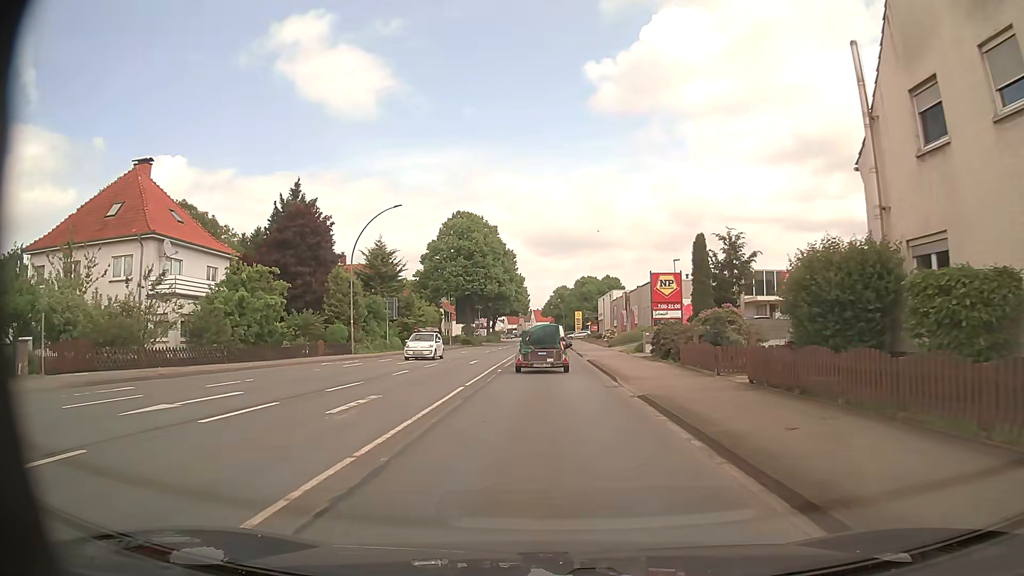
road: primary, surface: asphalt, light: Day
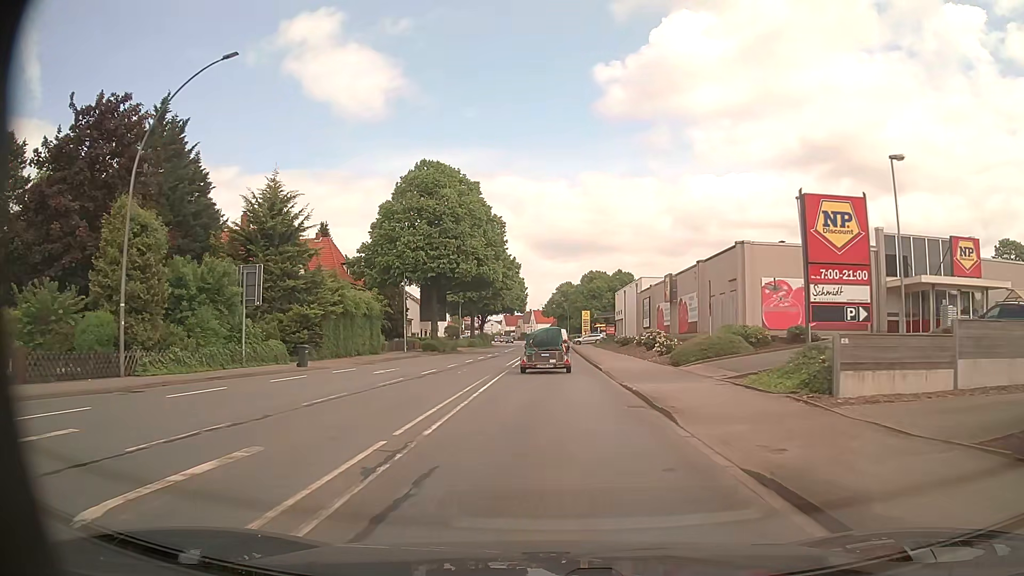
(0.0, +26.8) m; 0°
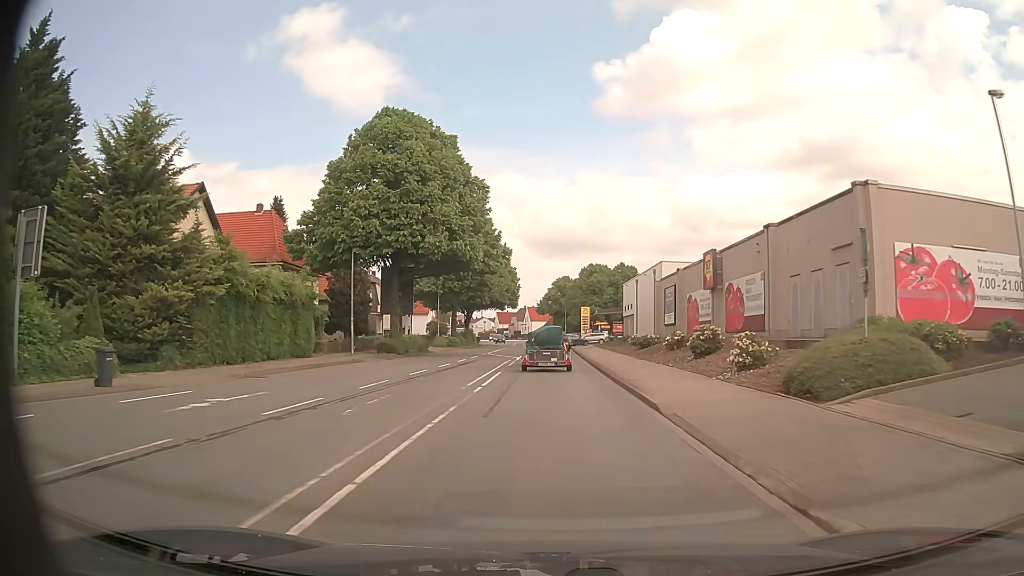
(+0.1, +14.1) m; 0°
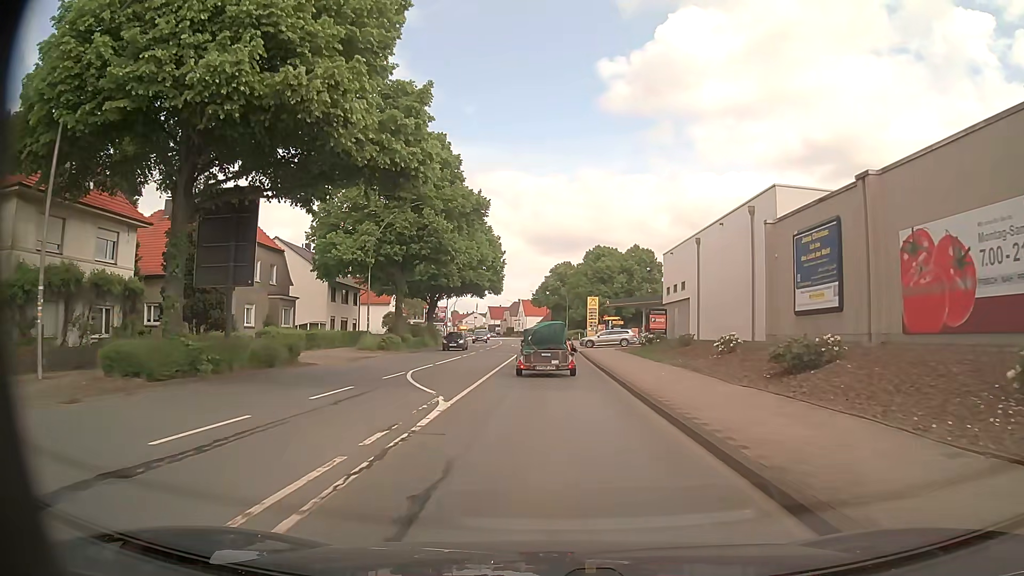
(+0.2, +27.5) m; 0°
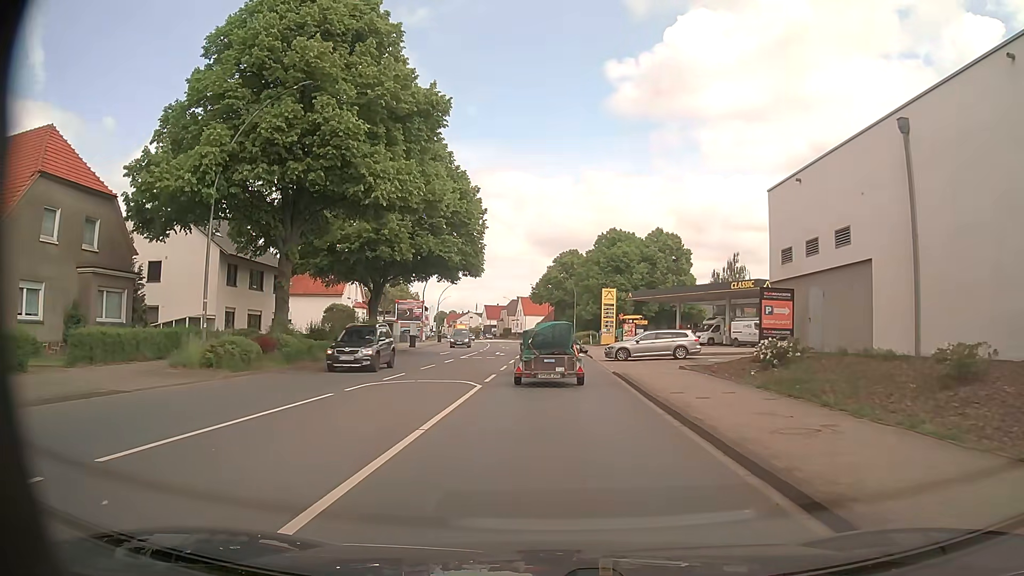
(0.0, +22.7) m; 0°
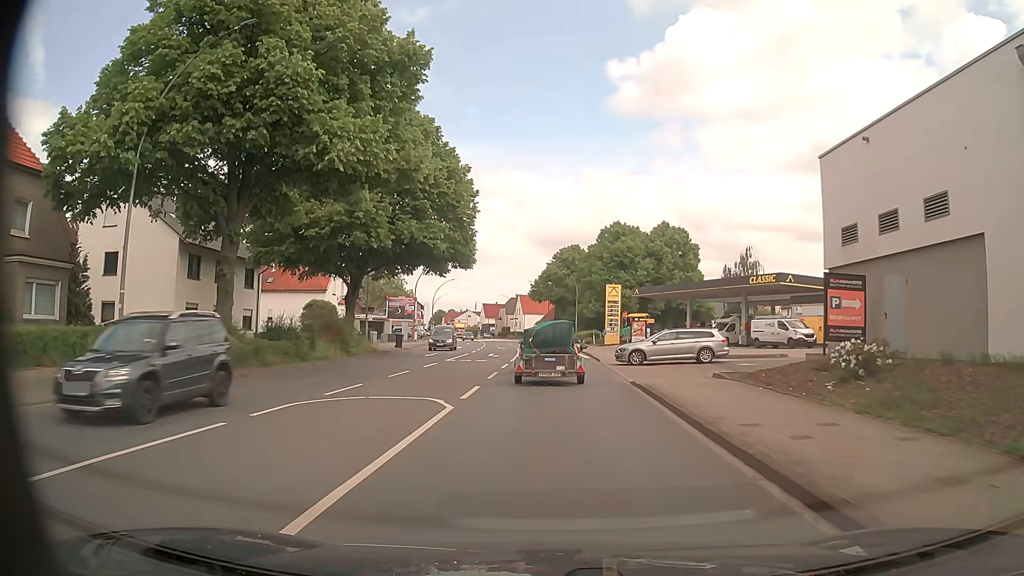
(0.0, +5.3) m; 0°
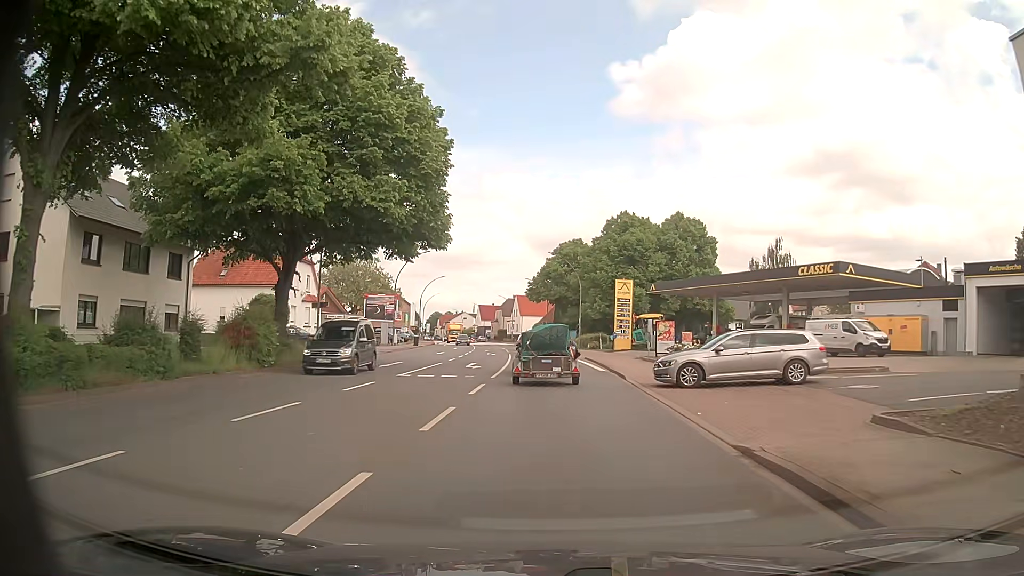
(0.0, +10.5) m; 0°
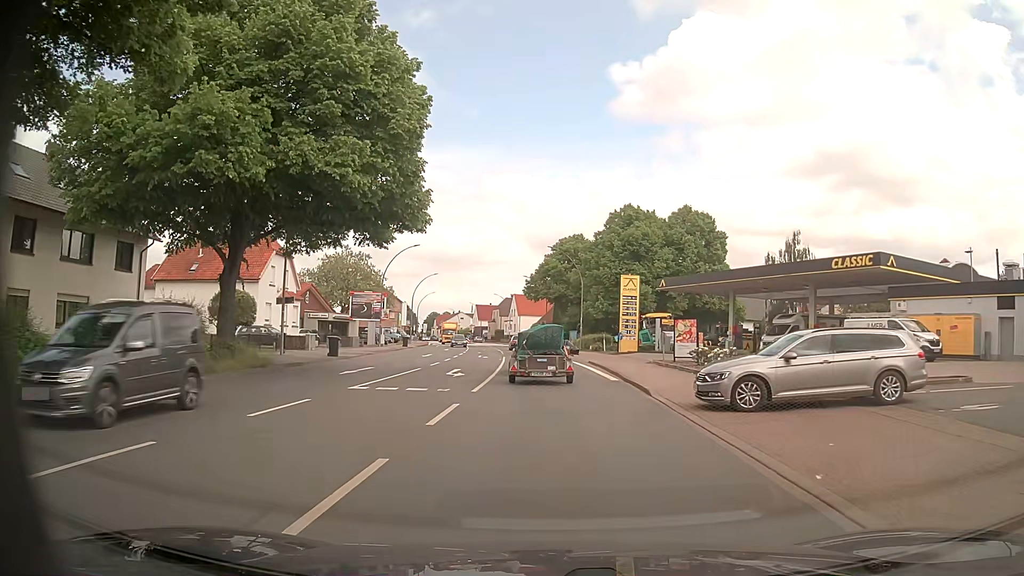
(0.0, +5.3) m; 0°
(0, +10) (0, +20) (0, +30) (0, +40) (-1, +50) (-2, +60) (-2, +70) (-3, +80) (-5, +90) (-6, +100) m
